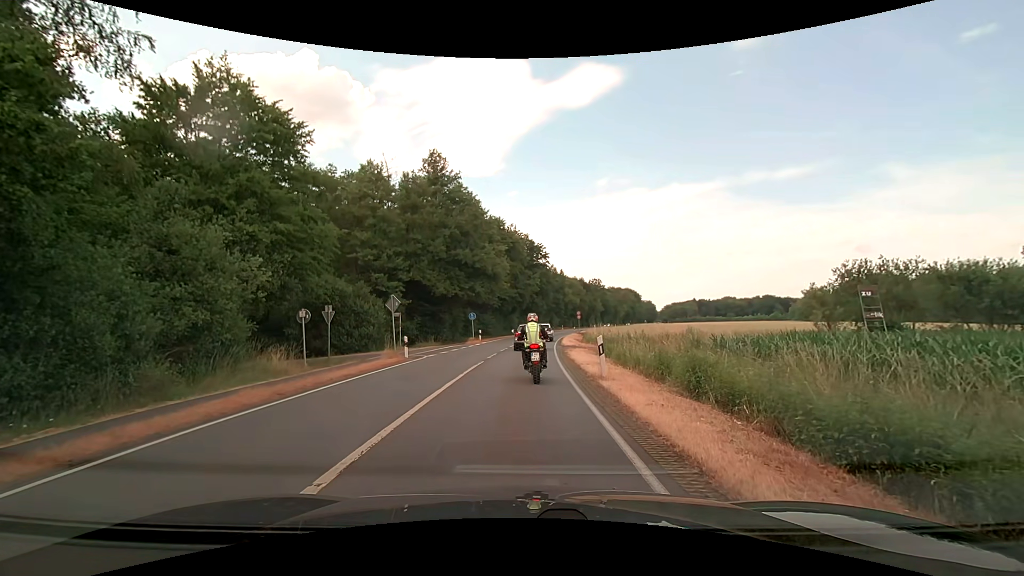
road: primary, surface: asphalt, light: Day
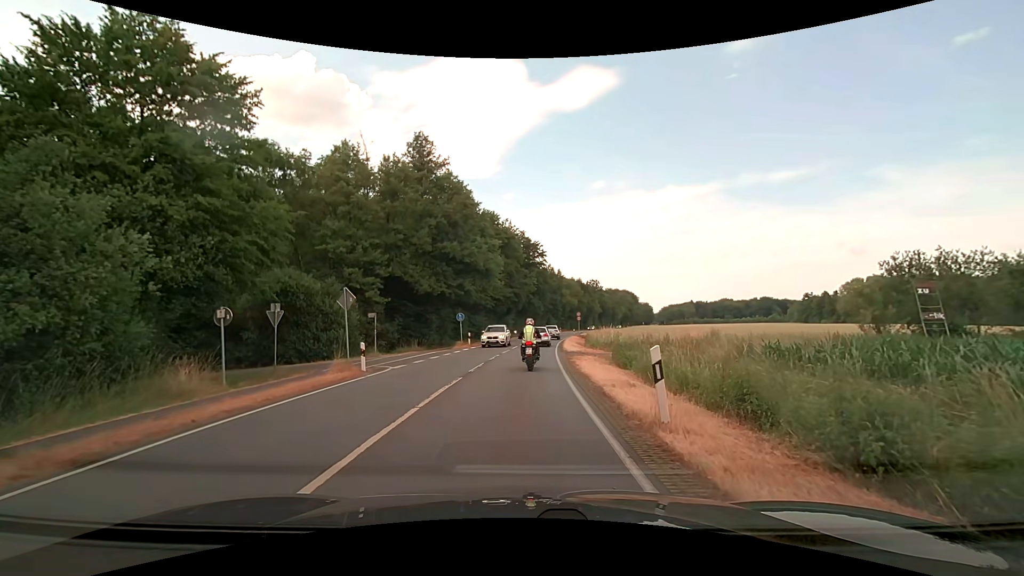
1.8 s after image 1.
(+0.2, +5.8) m; +2°
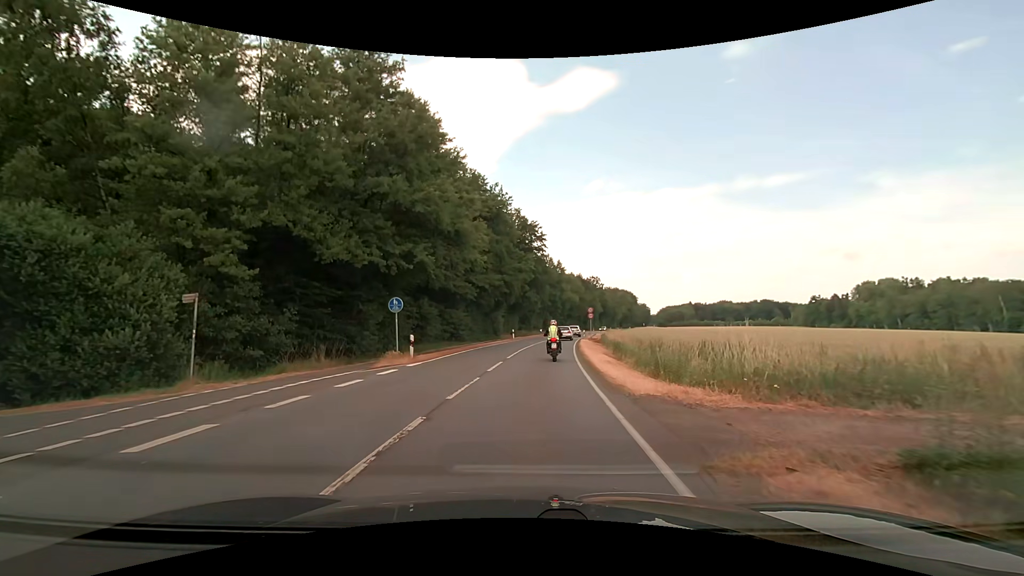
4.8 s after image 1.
(0.0, +18.8) m; +1°
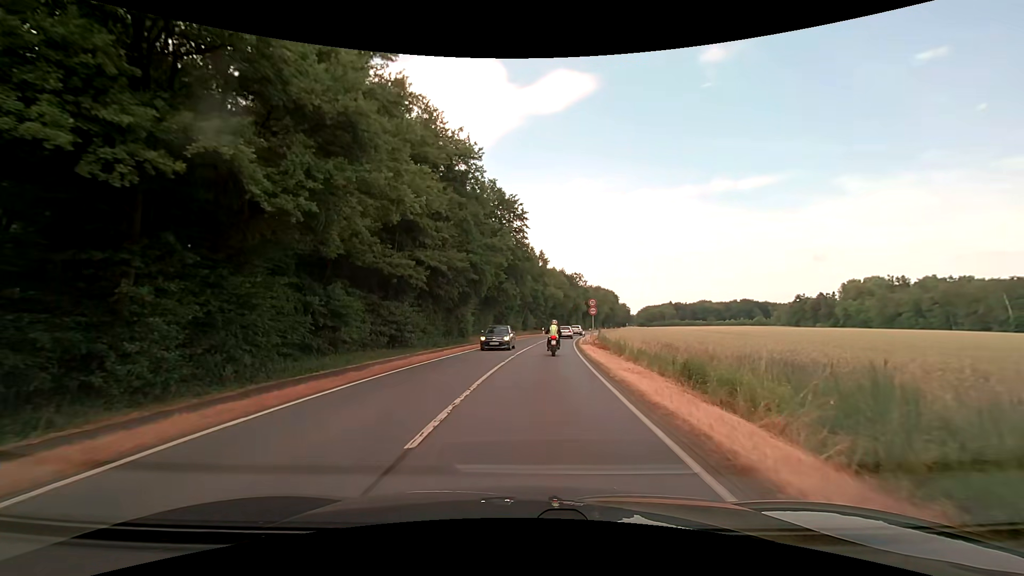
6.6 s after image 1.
(+0.2, +16.4) m; +3°
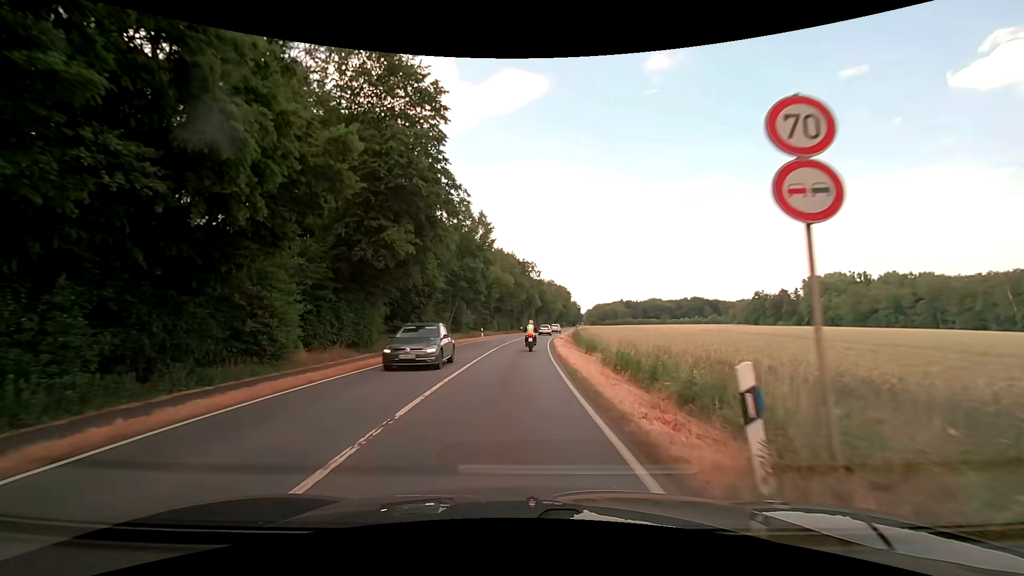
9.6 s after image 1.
(+2.0, +33.7) m; +6°
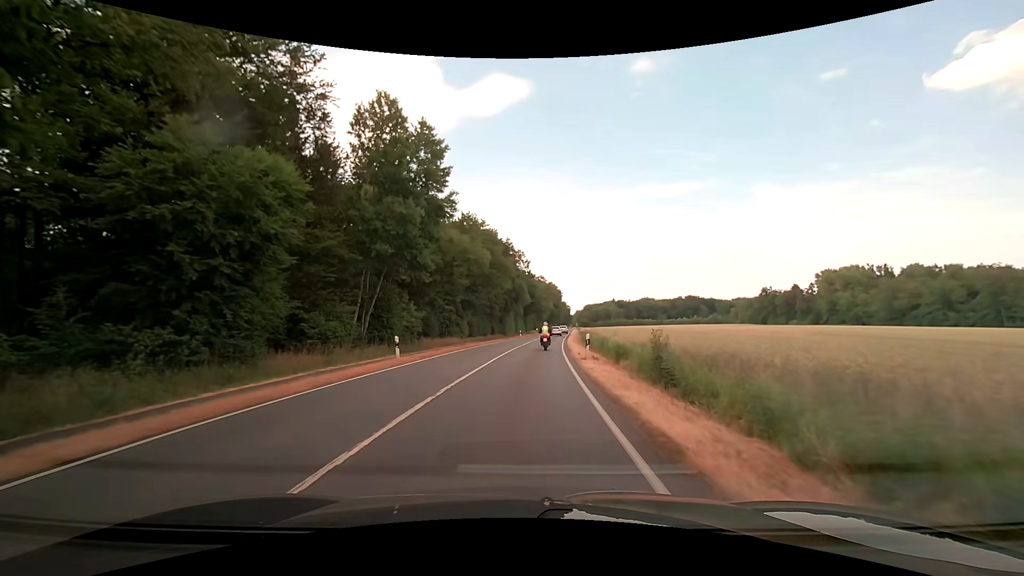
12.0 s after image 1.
(+0.4, +30.6) m; +2°
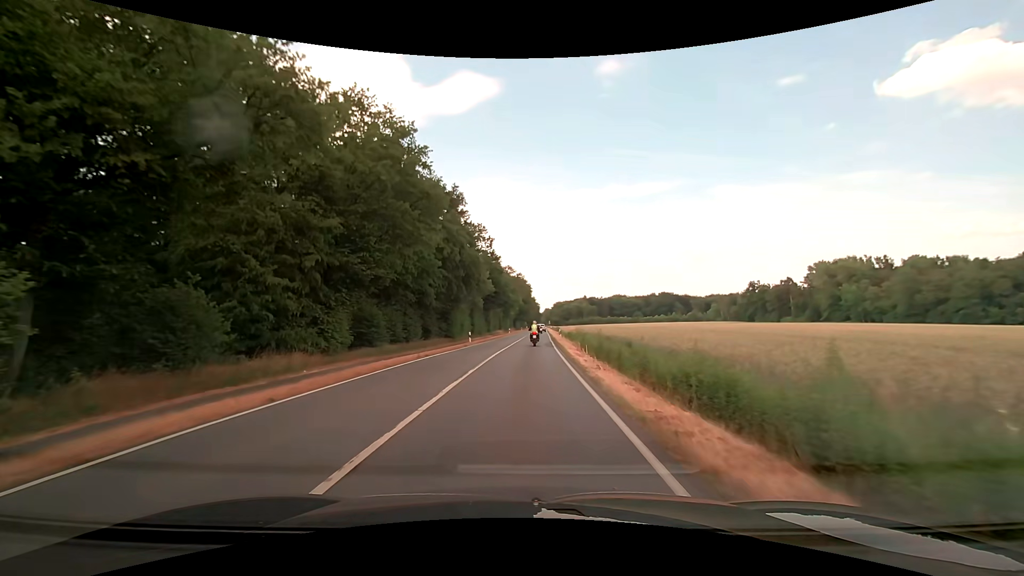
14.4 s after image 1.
(+0.9, +33.2) m; +3°
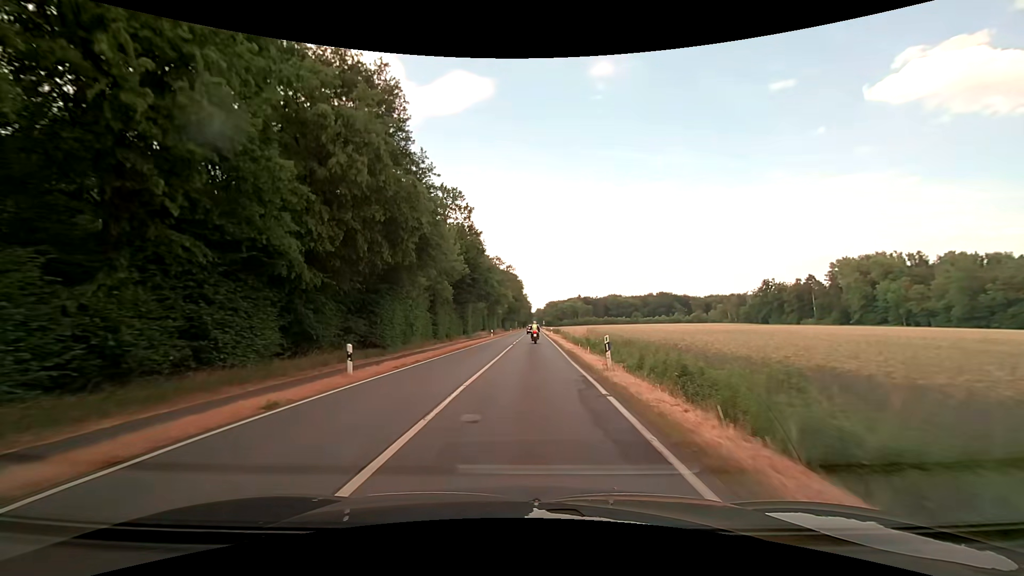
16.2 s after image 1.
(+0.2, +26.8) m; +1°
(0, +10) (0, +20) (0, +30) (+1, +40) (+1, +50) (+1, +60) (+1, +70) (+2, +80) (+2, +90) (+2, +100) m
